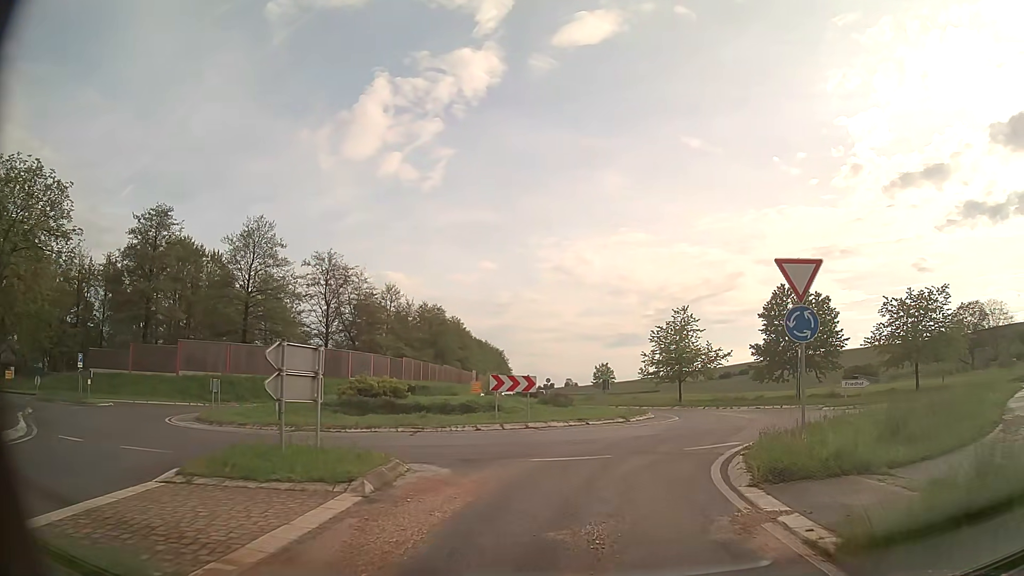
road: primary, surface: asphalt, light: Day
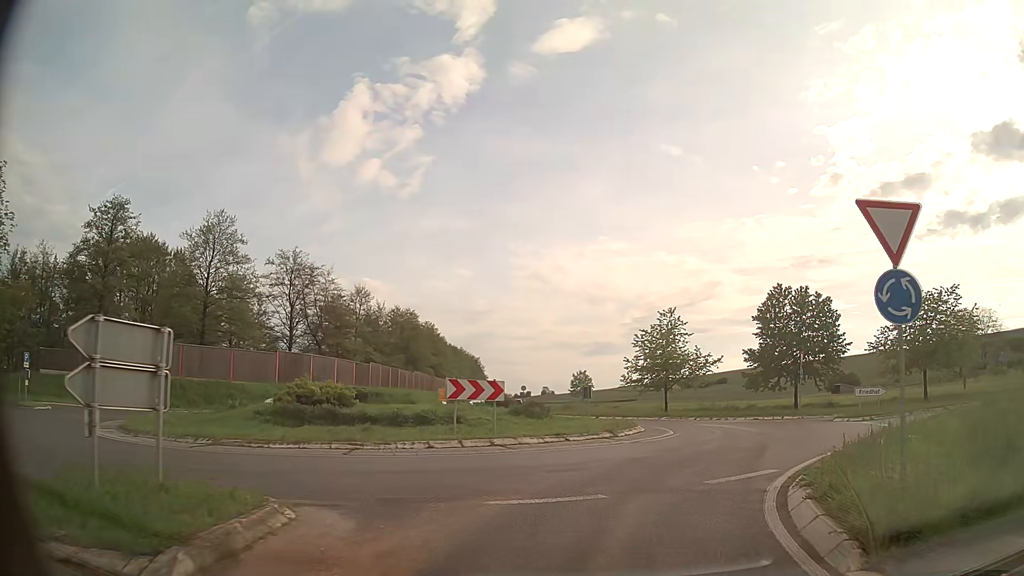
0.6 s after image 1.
(0.0, +3.9) m; +1°
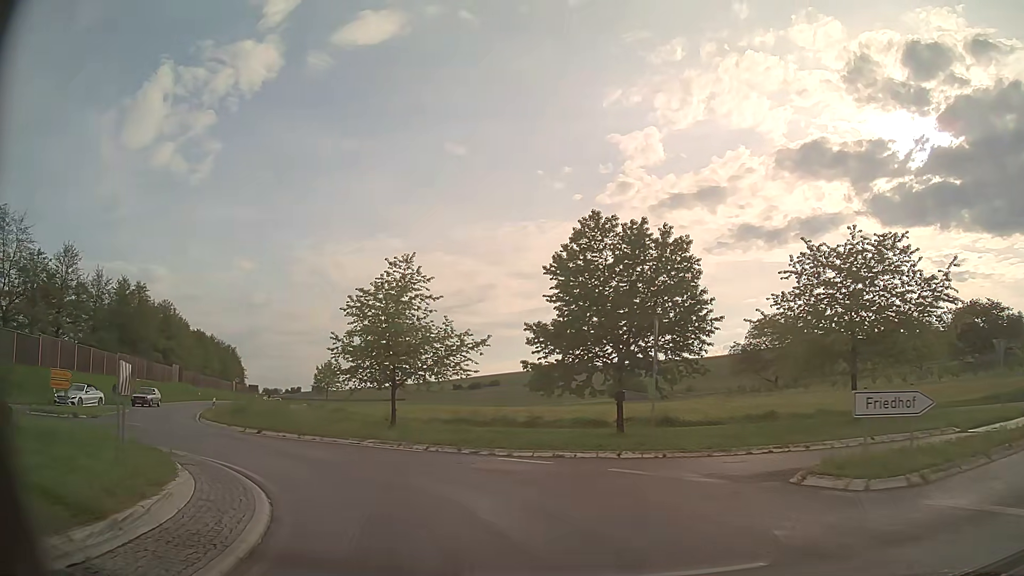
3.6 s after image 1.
(+4.4, +18.2) m; +19°
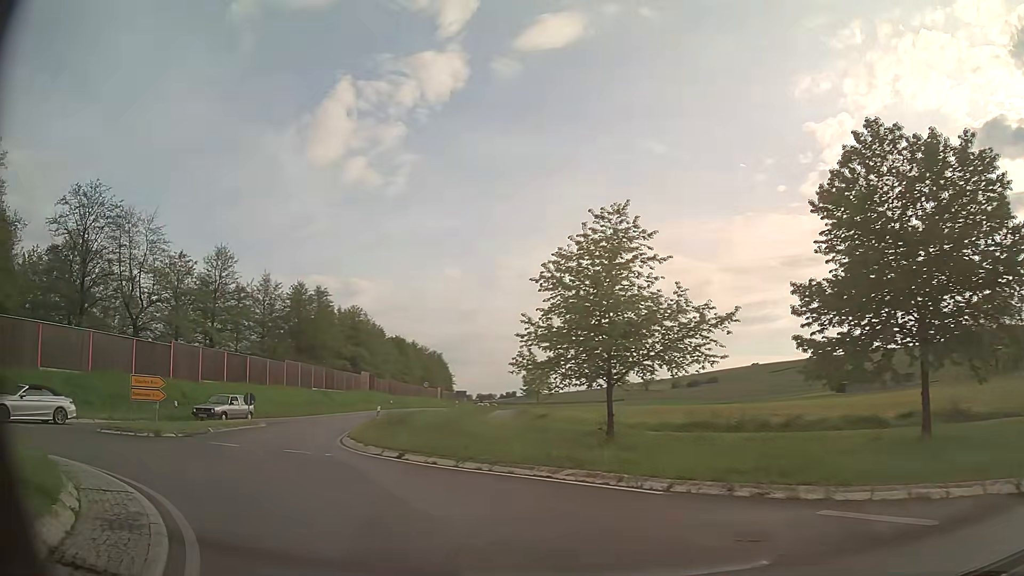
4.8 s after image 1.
(-1.2, +7.8) m; -18°
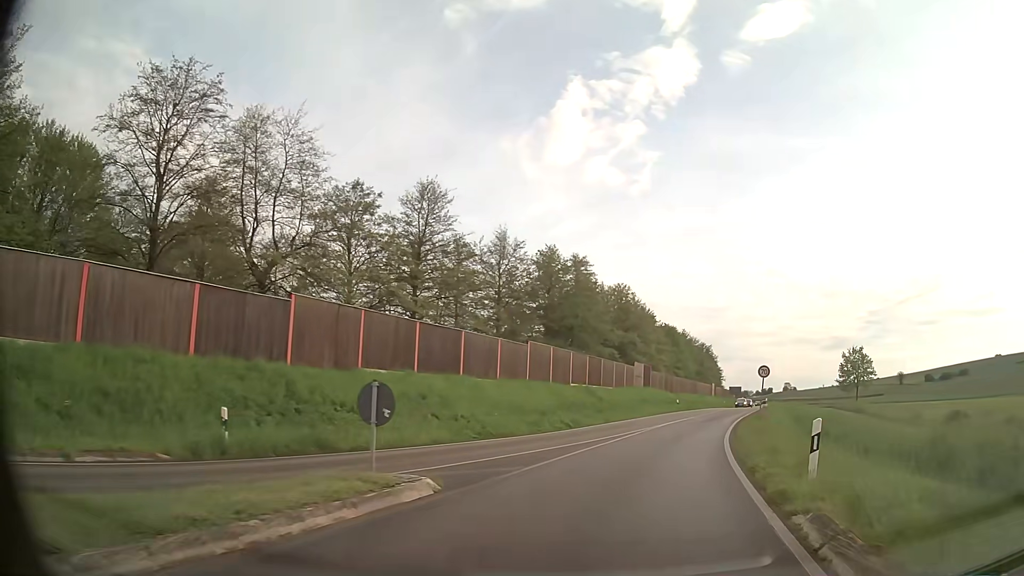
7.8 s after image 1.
(-7.7, +20.3) m; -23°
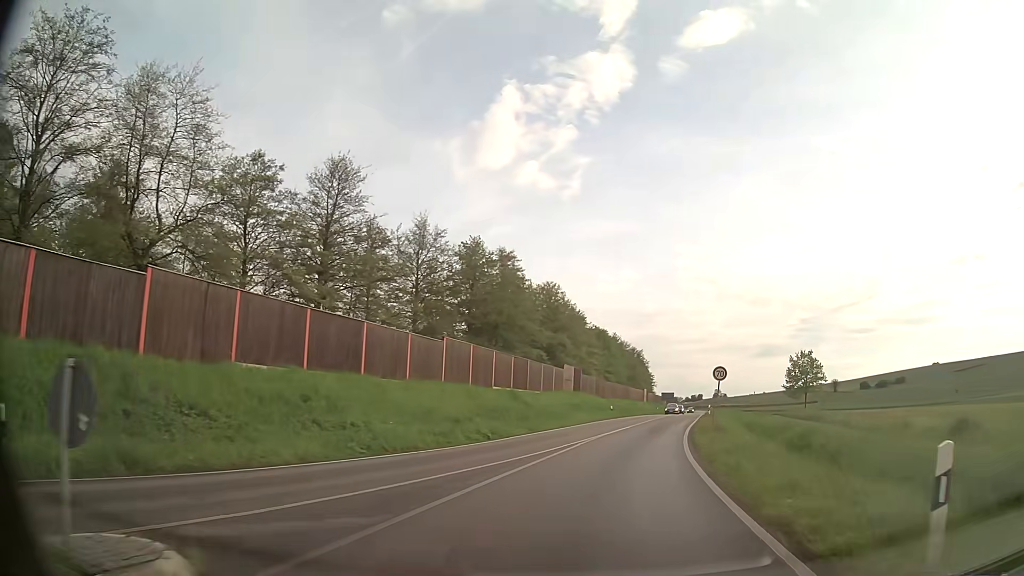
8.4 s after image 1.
(+0.3, +5.1) m; +7°
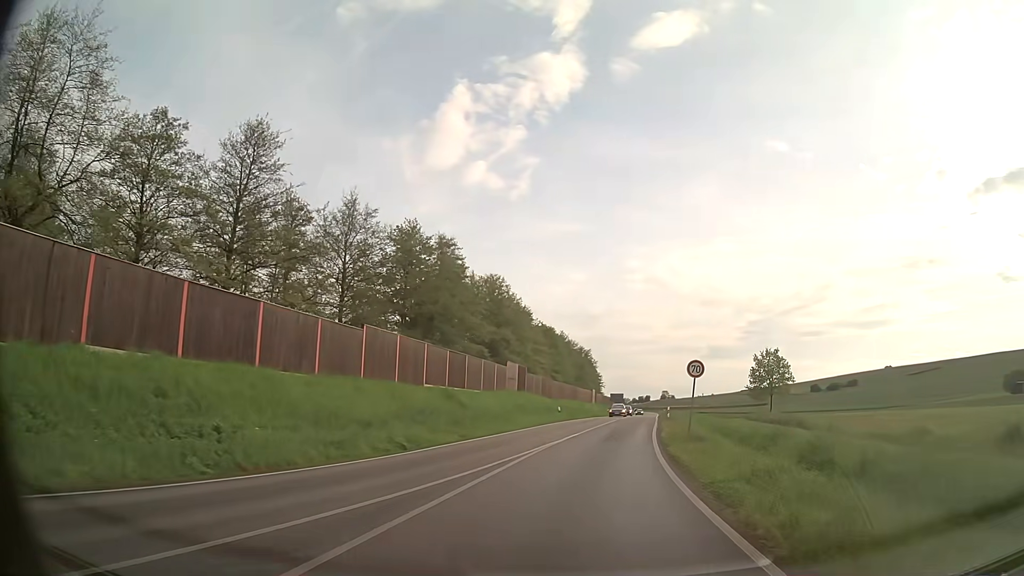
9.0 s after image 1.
(+0.2, +5.5) m; +4°
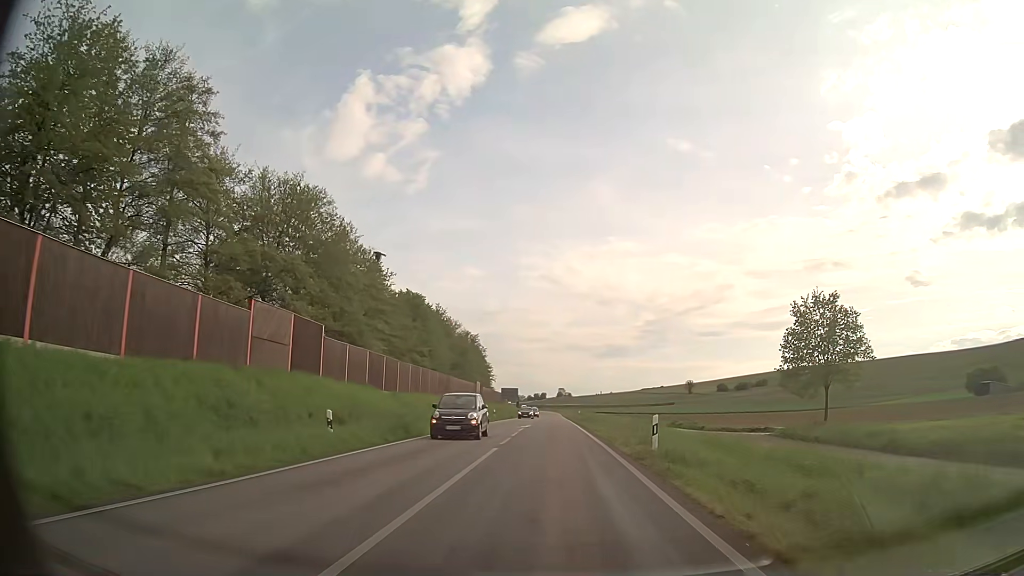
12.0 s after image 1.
(+3.3, +33.2) m; +9°
(0, +10) (0, +20) (0, +30) (0, +40) (0, +50) (0, +60) (0, +70) (0, +80) (0, +90) (0, +100) m
